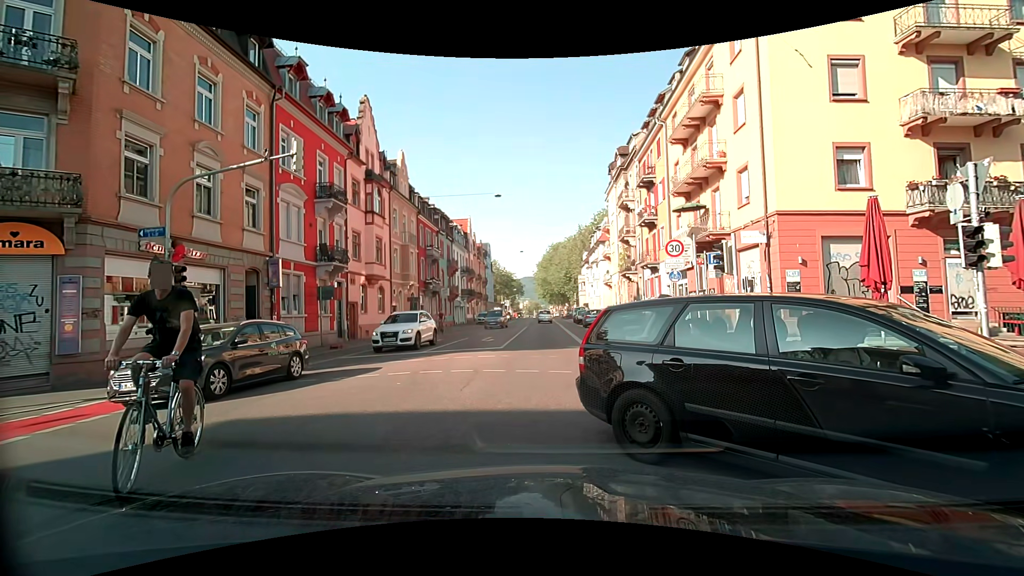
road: secondary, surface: asphalt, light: Day
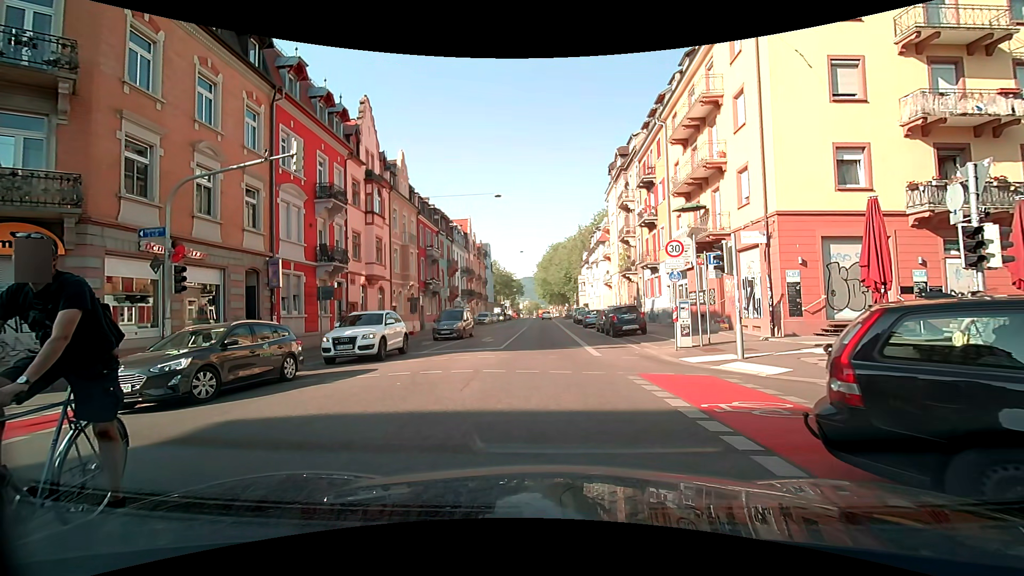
(0.0, 0.0) m; 0°
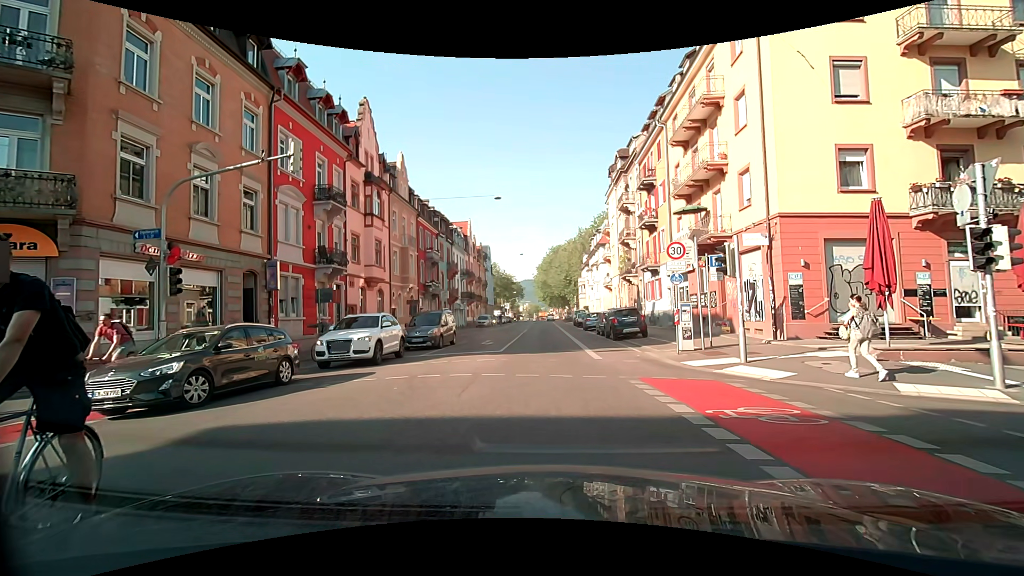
(0.0, +0.2) m; 0°
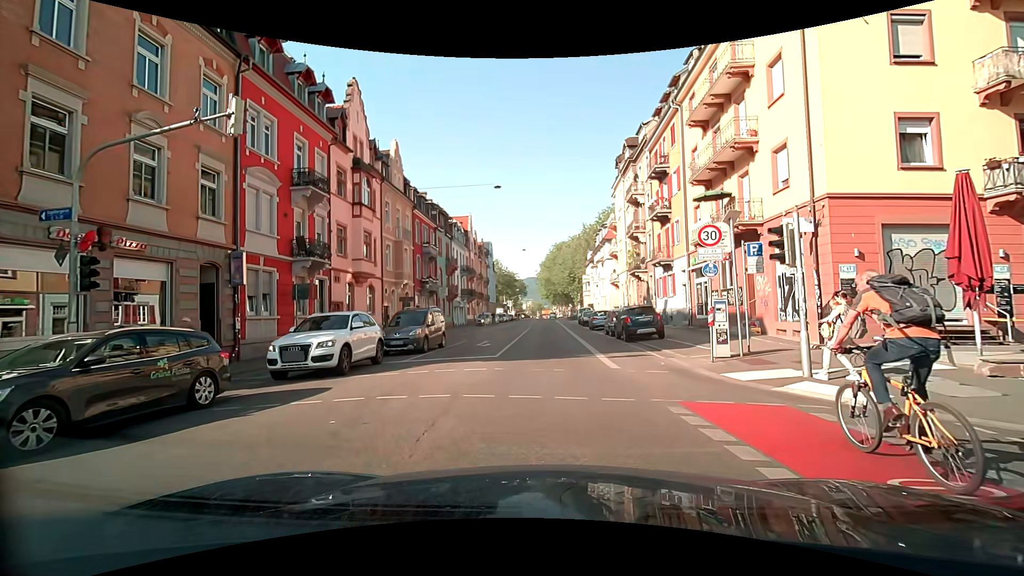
(0.0, +3.0) m; -2°
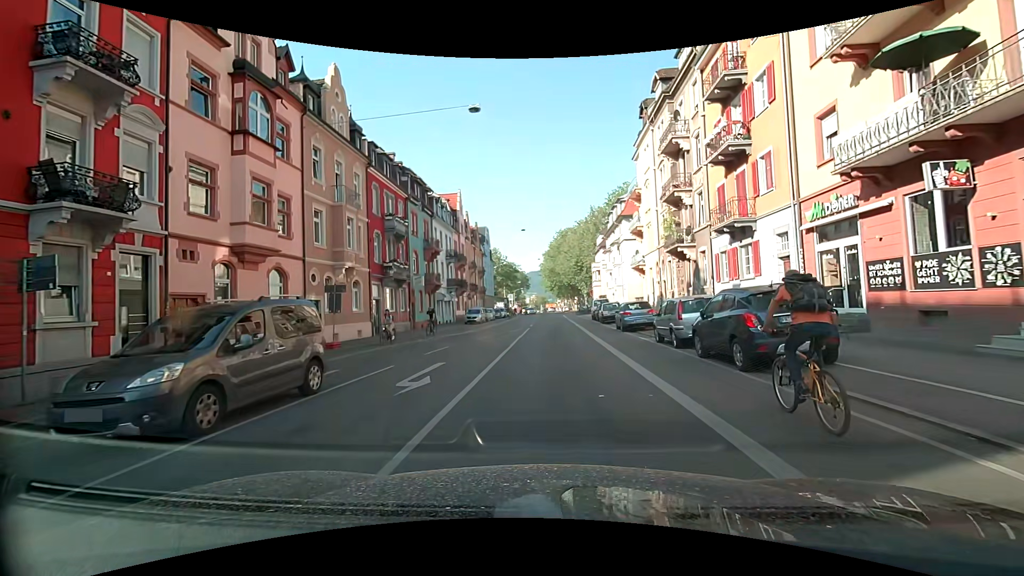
(+0.1, +13.1) m; 0°
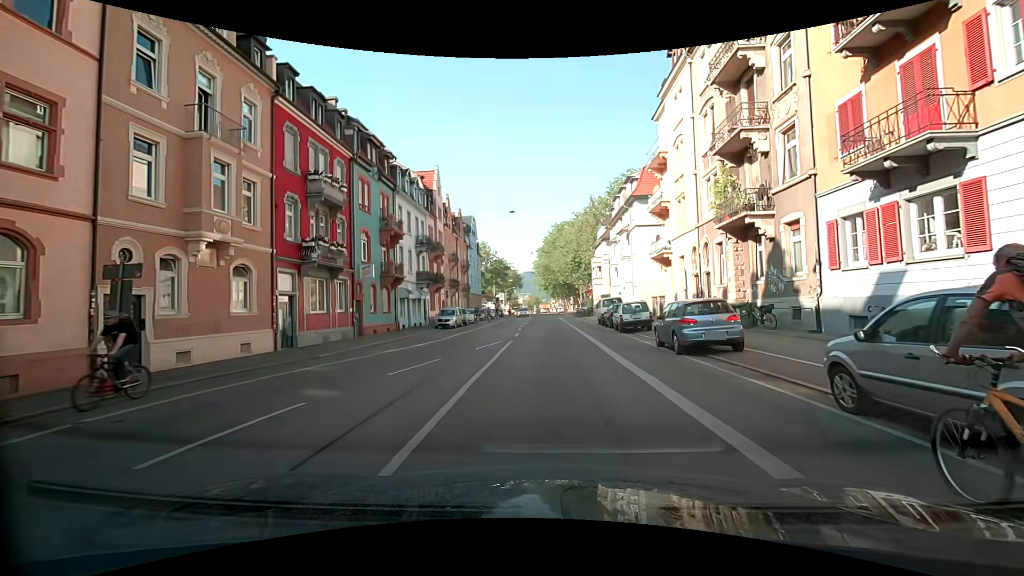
(+0.1, +11.4) m; +2°
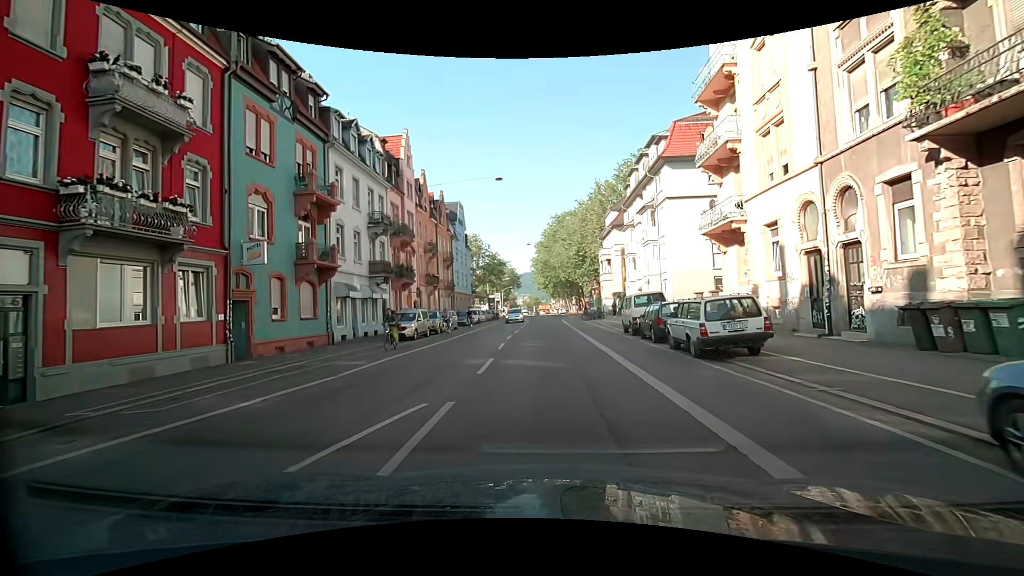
(-0.1, +12.6) m; 0°
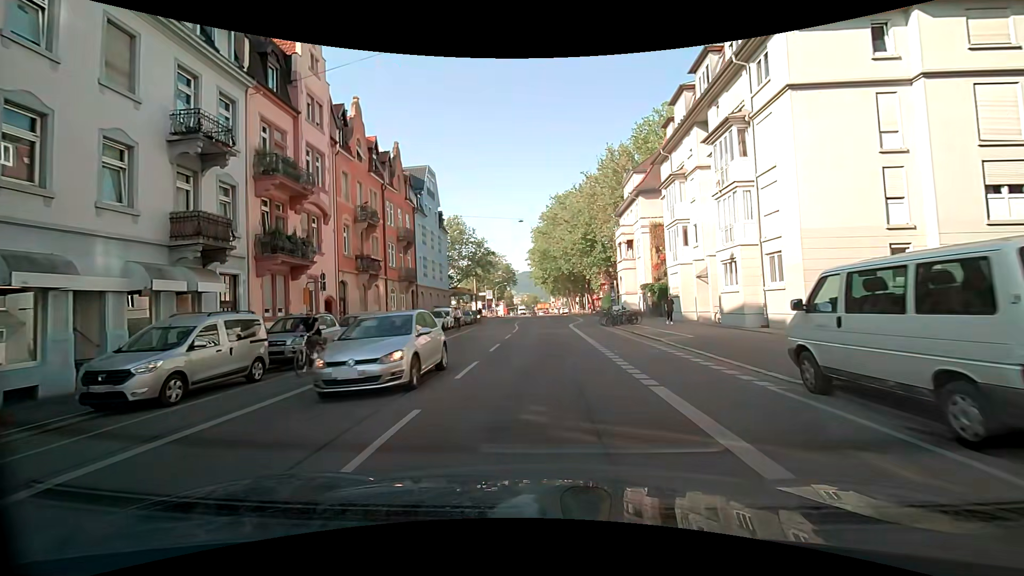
(-0.1, +18.4) m; -1°
(0, +10) (0, +20) (0, +30) (+1, +40) (+2, +50) (+2, +60) (+2, +70) (+2, +80) (+1, +90) (0, +100) m
